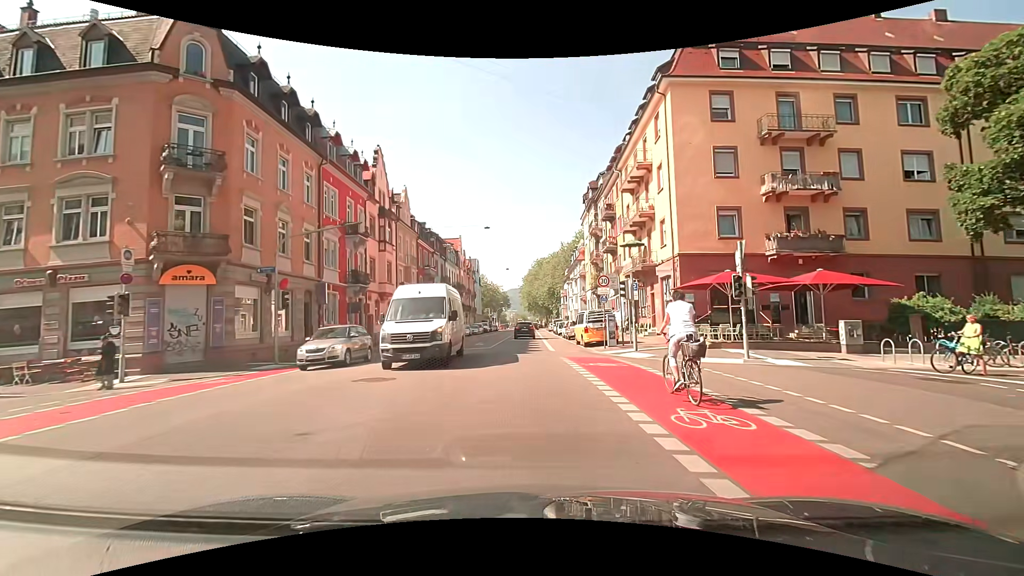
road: secondary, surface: asphalt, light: Day
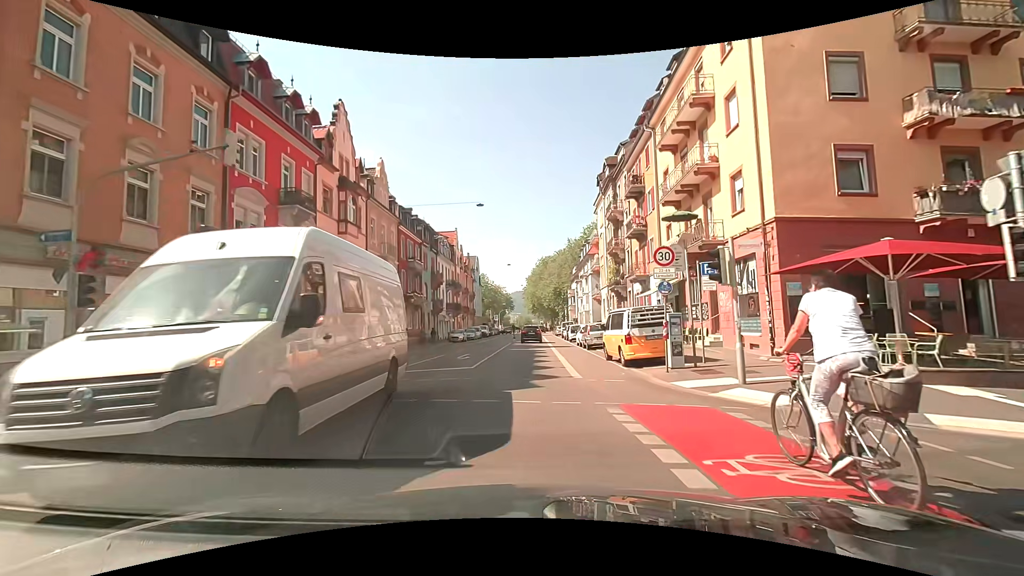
(0.0, +10.3) m; +1°
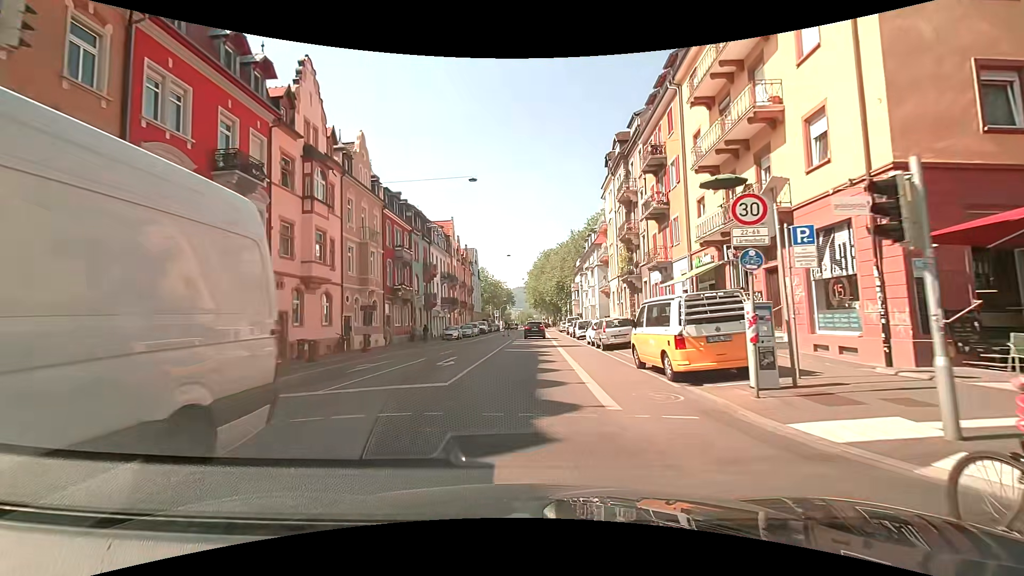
(-0.1, +5.4) m; 0°
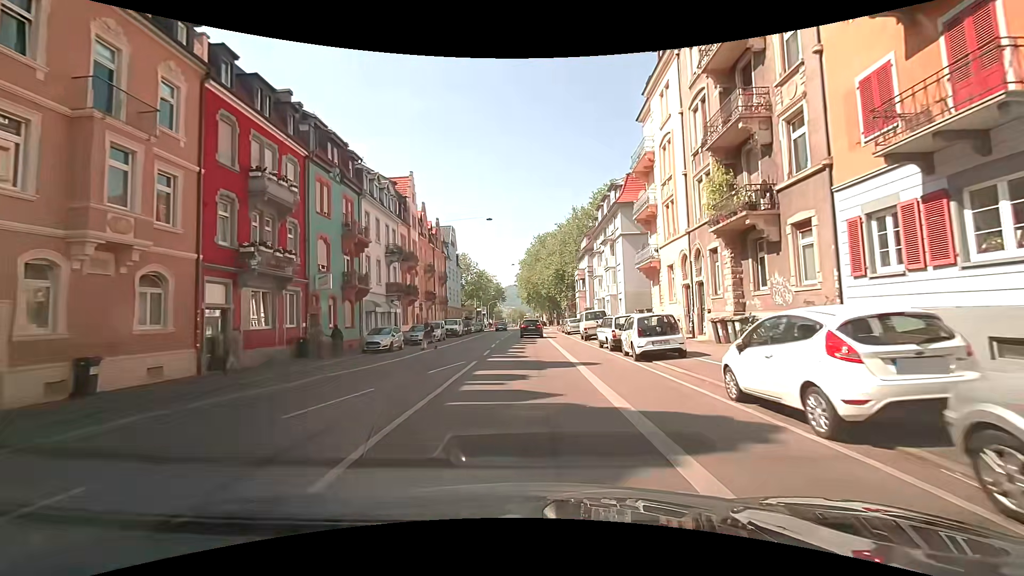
(-0.2, +23.0) m; +1°
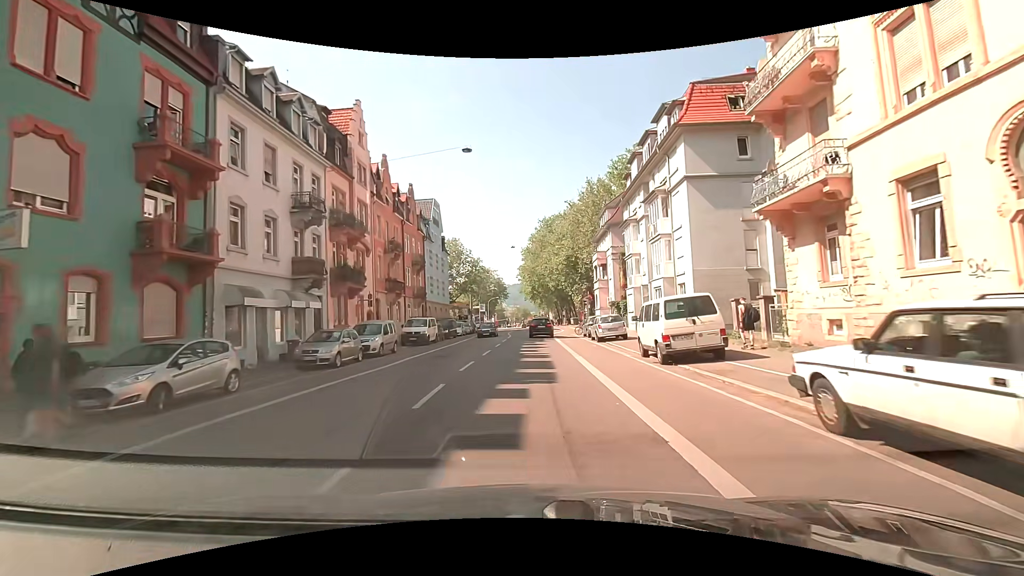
(-0.3, +18.1) m; -2°
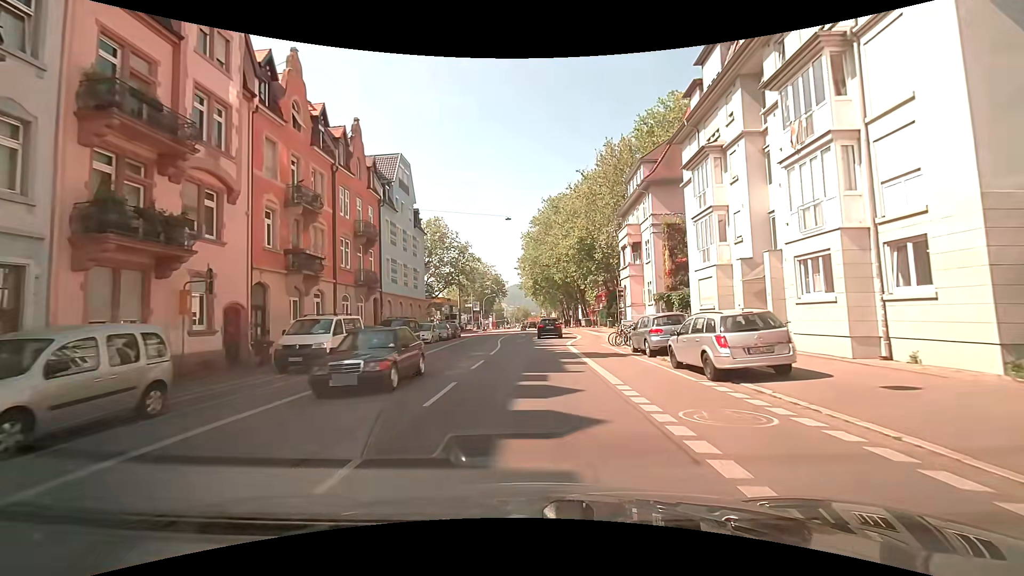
(-0.1, +17.5) m; -2°
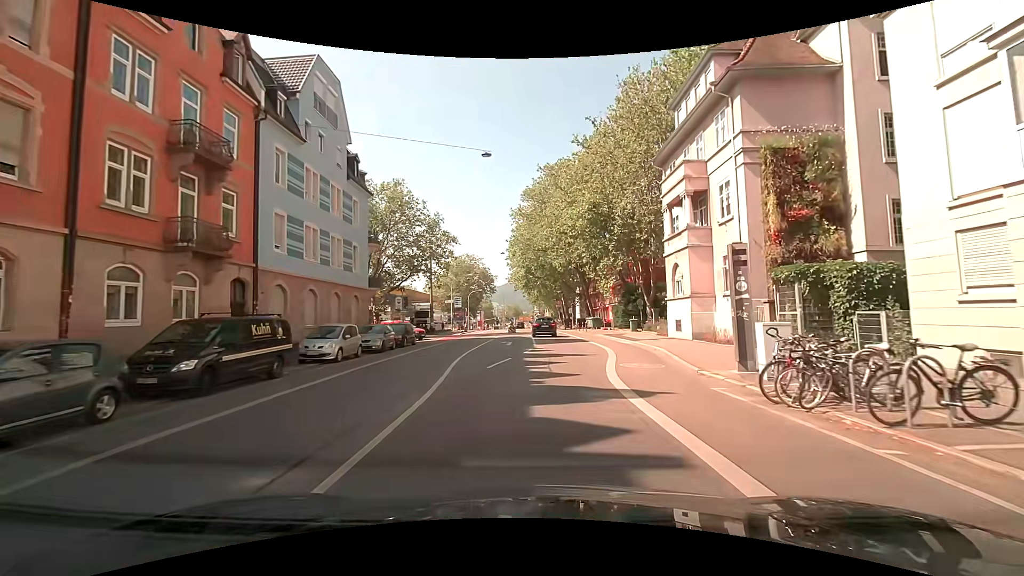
(+0.3, +17.1) m; +2°
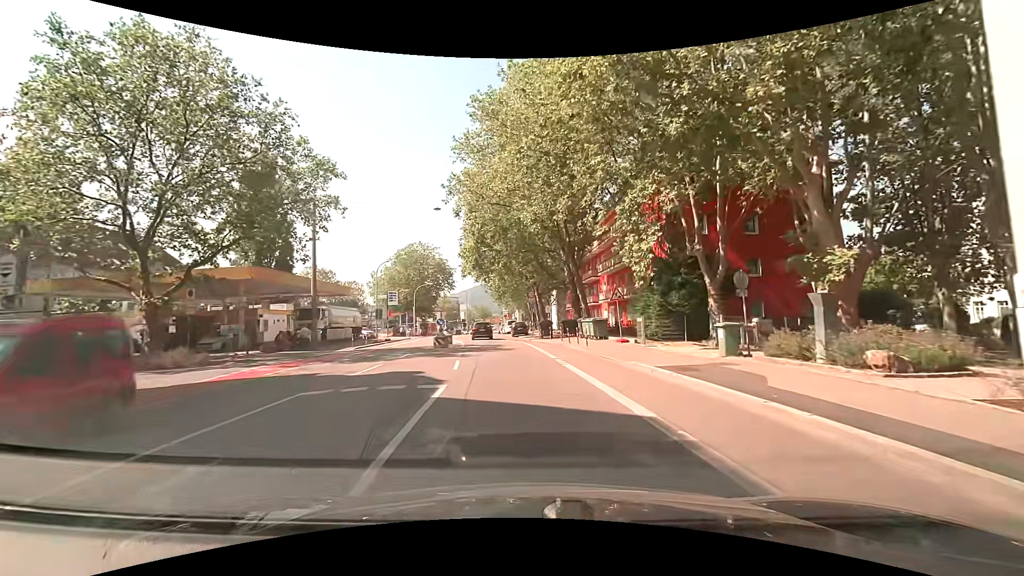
(+1.1, +25.7) m; +2°
(0, +10) (-1, +20) (-1, +30) (-2, +40) (-3, +50) (-4, +60) (-5, +70) (-5, +80) (-6, +90) (-6, +100) m
